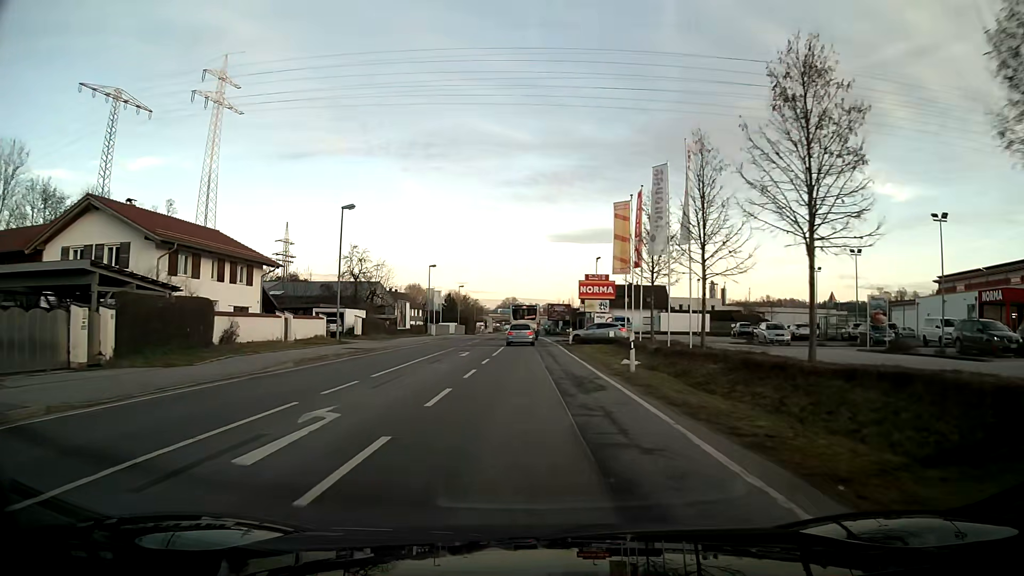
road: primary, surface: asphalt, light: Day
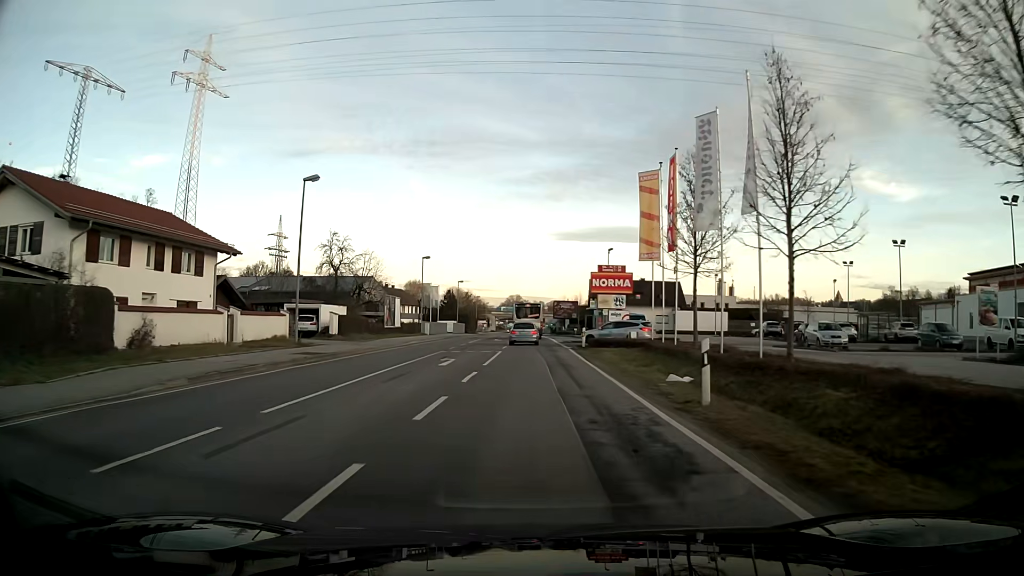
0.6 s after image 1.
(0.0, +7.6) m; 0°
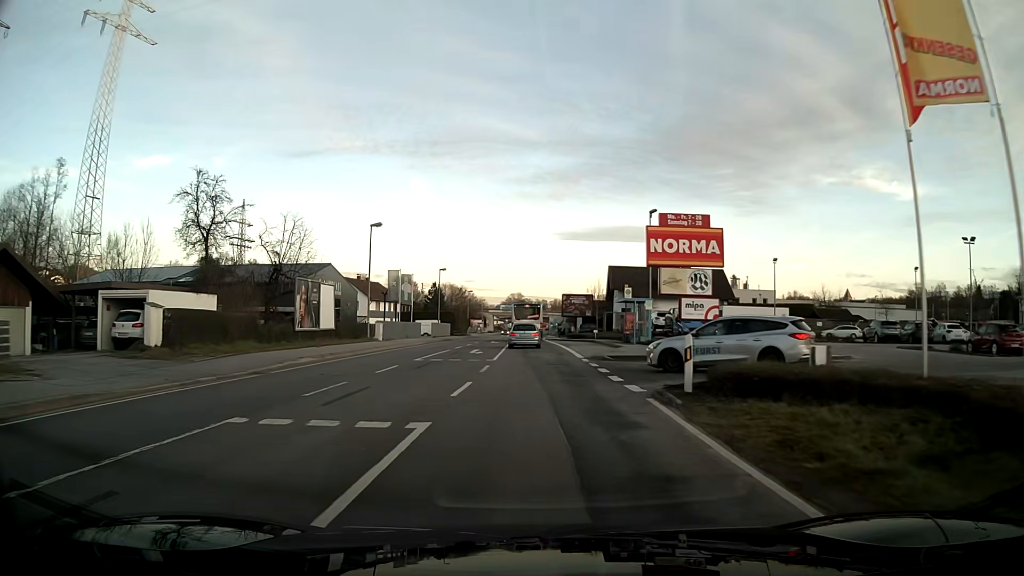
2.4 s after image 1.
(-0.1, +22.9) m; 0°
(0, +10) (0, +20) (0, +30) (0, +40) (0, +50) (0, +60) (0, +70) (0, +80) (0, +90) (0, +100) m
